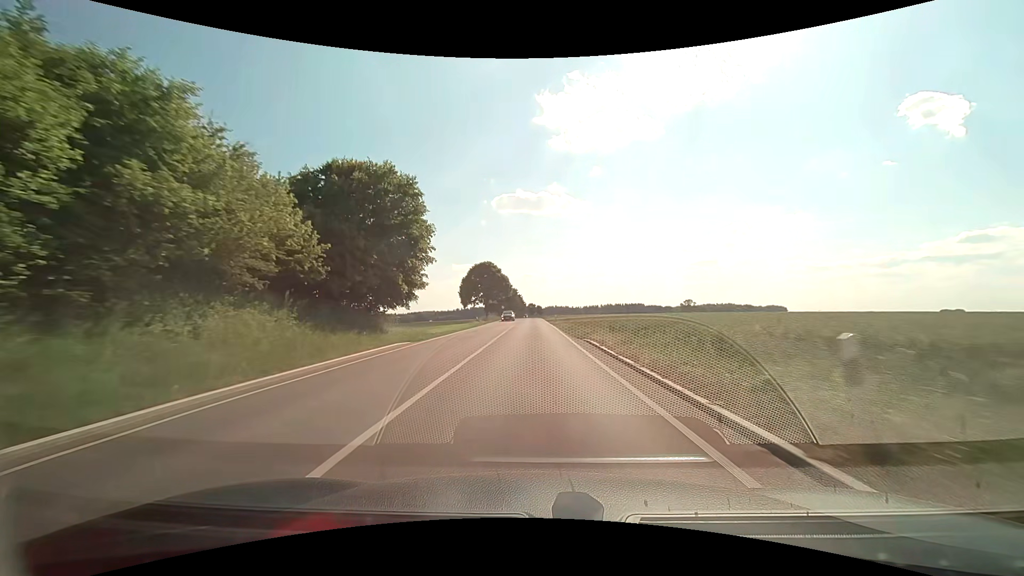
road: secondary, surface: asphalt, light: Day
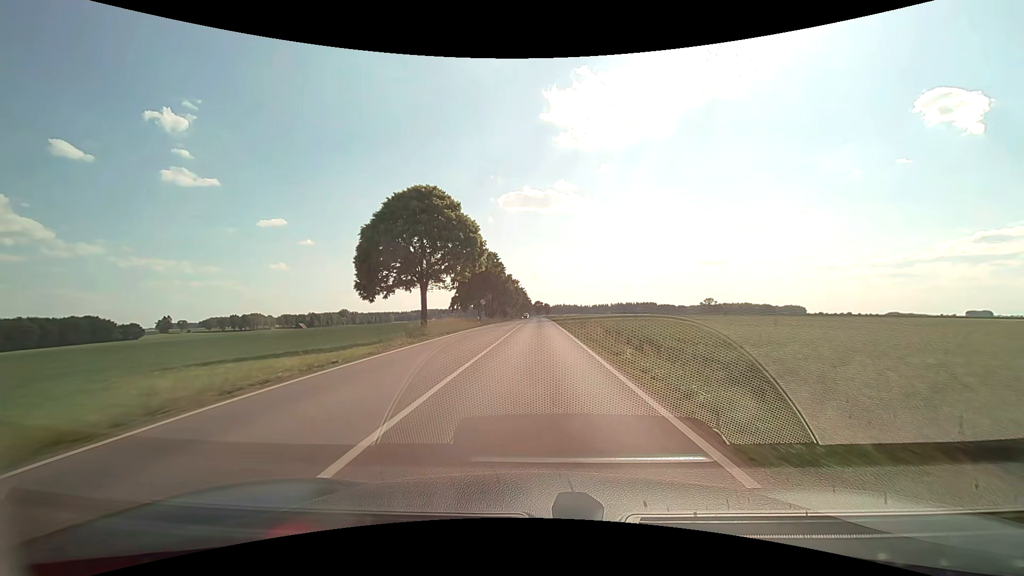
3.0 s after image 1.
(-0.6, +53.9) m; -1°
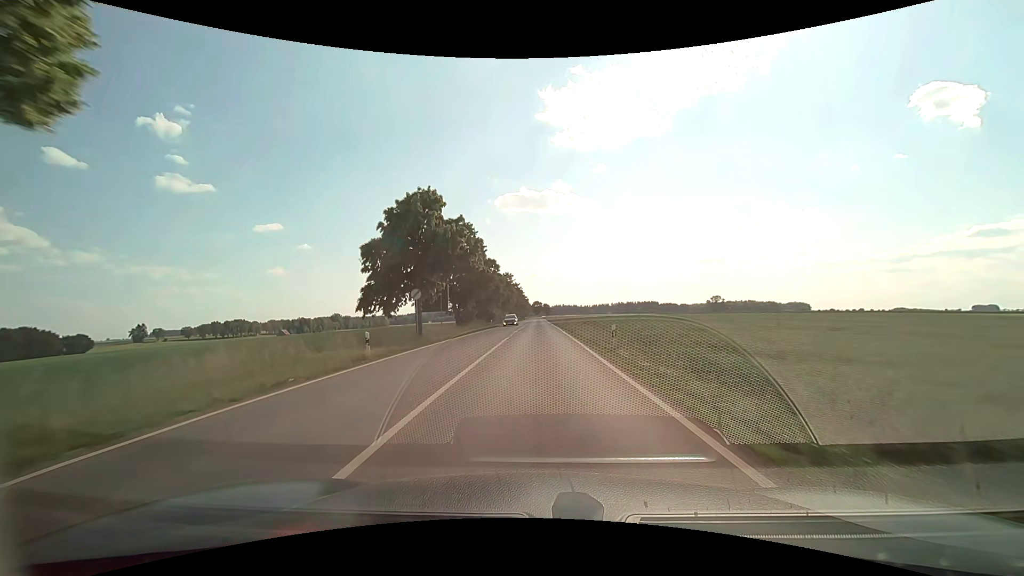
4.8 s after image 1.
(0.0, +32.6) m; 0°
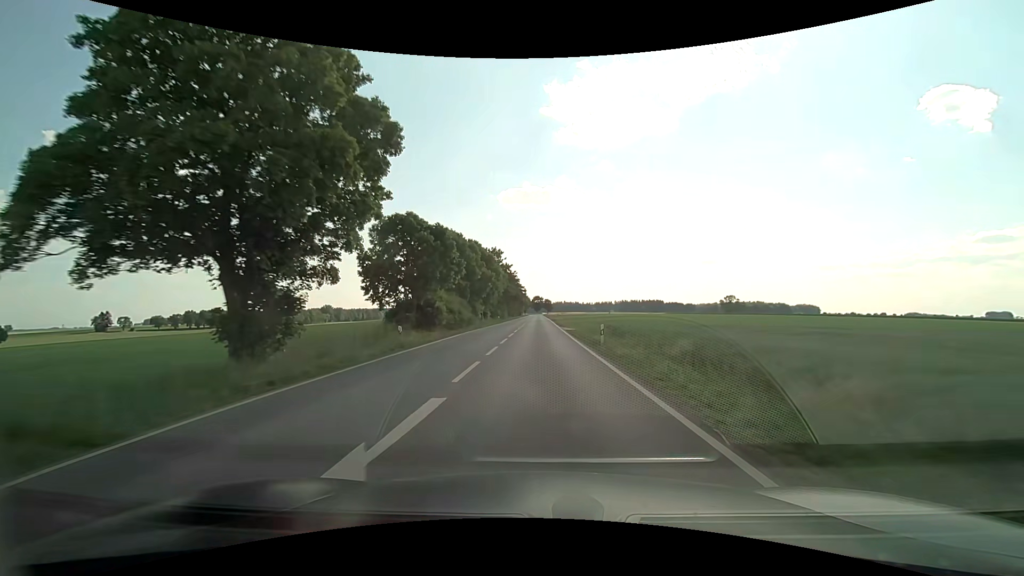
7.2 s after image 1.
(0.0, +43.9) m; 0°
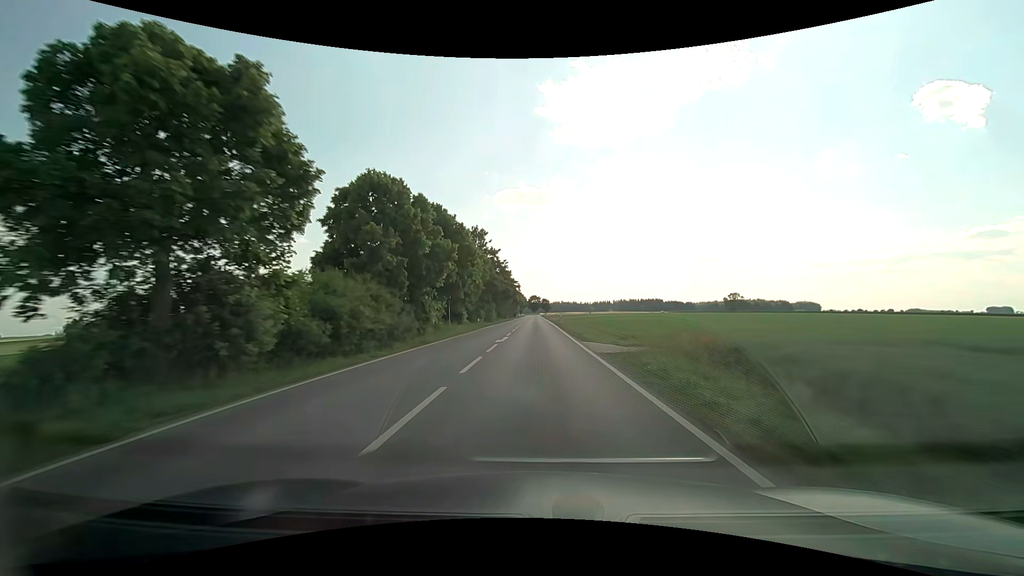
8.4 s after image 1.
(+0.1, +22.8) m; +1°
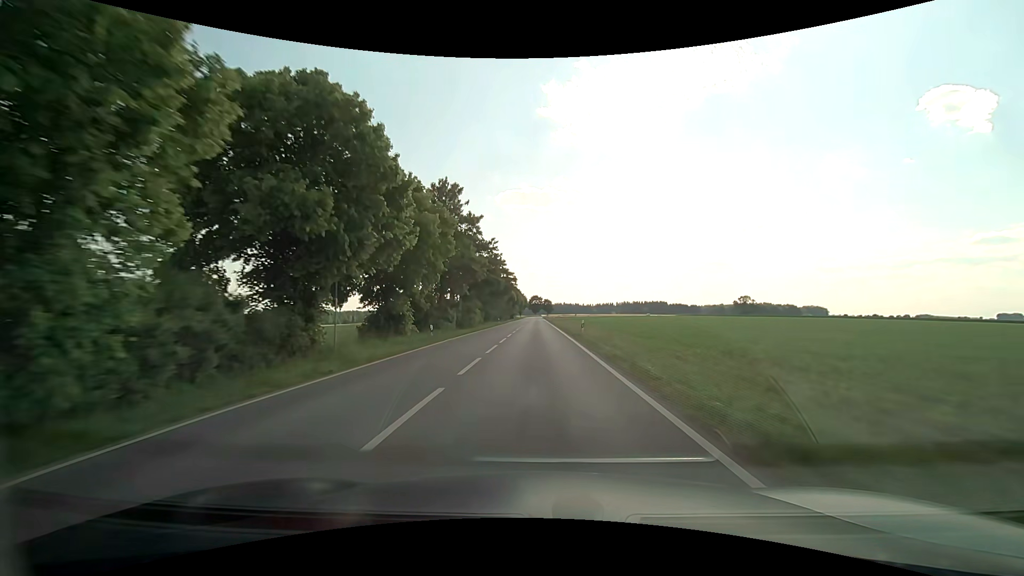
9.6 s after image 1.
(-0.1, +24.2) m; 0°
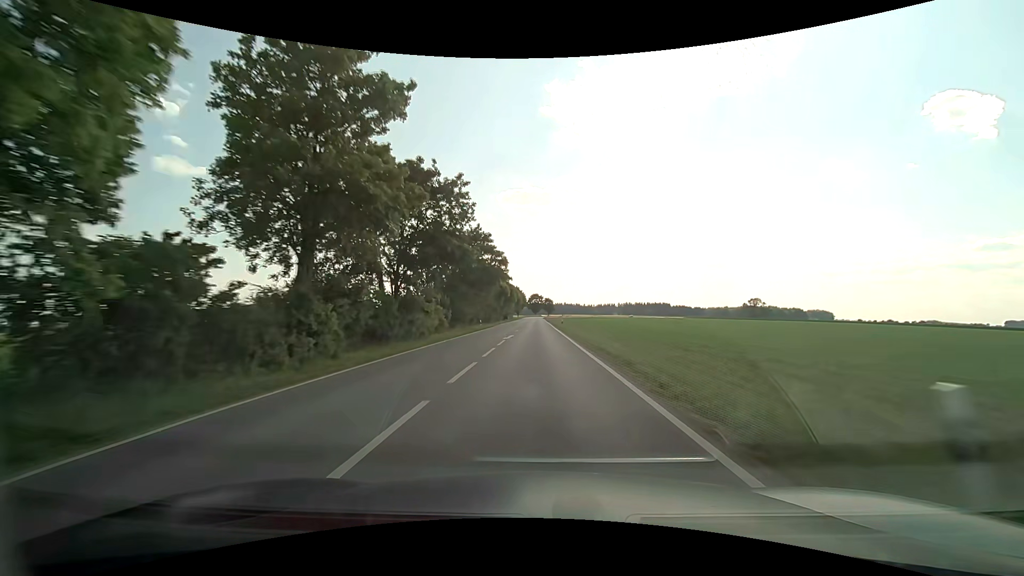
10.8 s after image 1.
(-0.1, +25.5) m; 0°
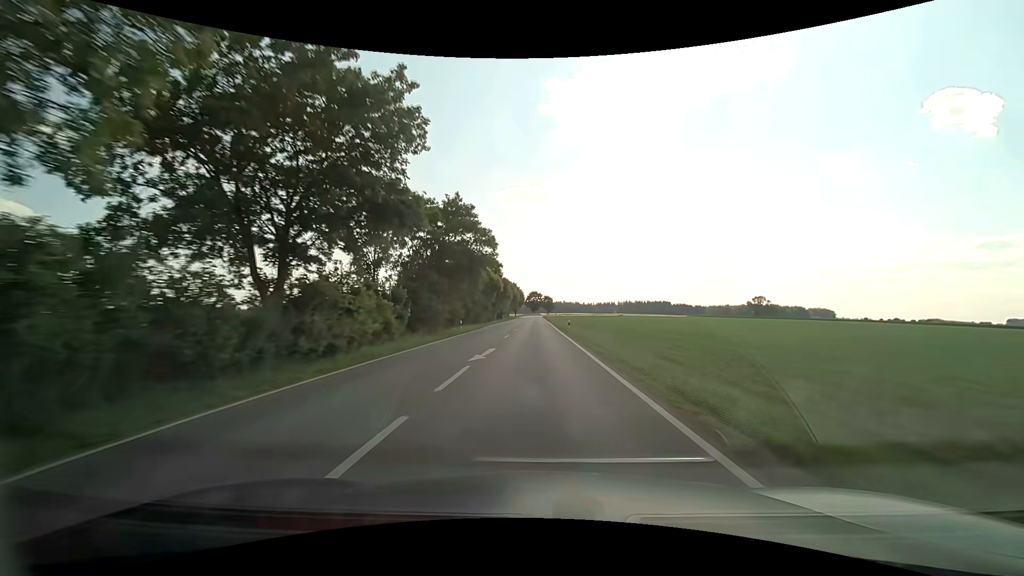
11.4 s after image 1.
(0.0, +13.3) m; 0°
